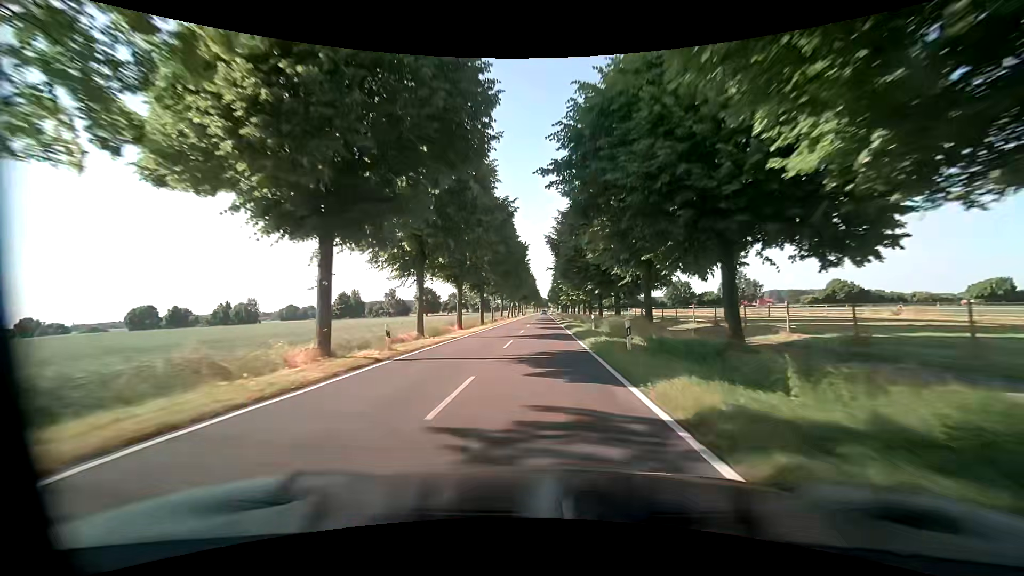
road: tertiary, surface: asphalt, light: Day
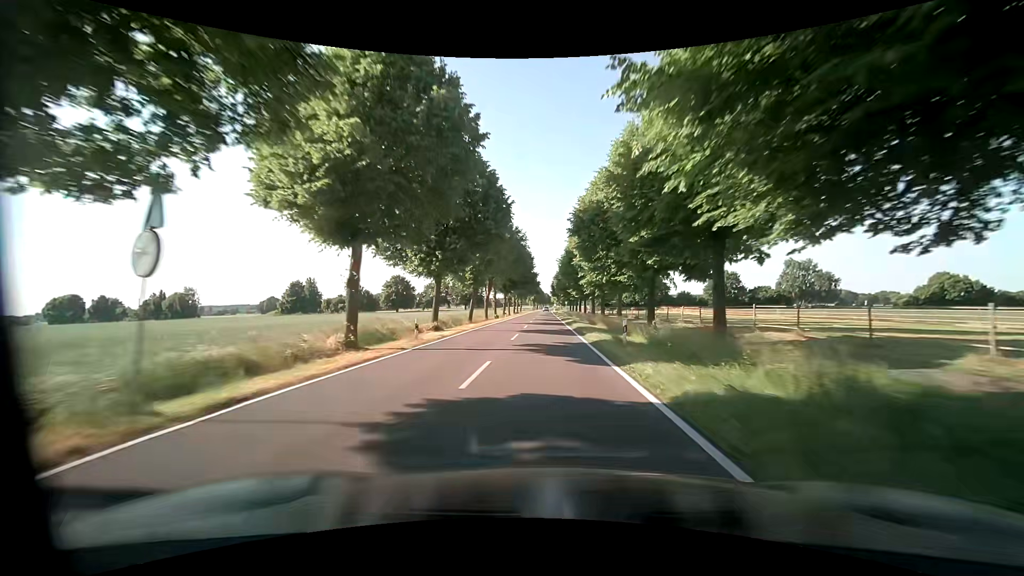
(-0.4, +46.2) m; -1°
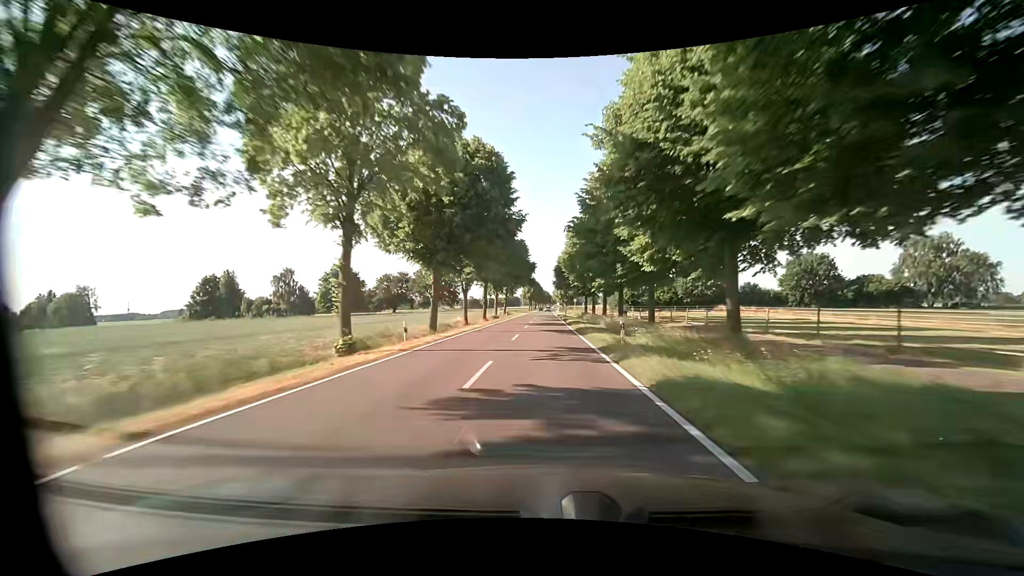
(+0.4, +48.1) m; -1°
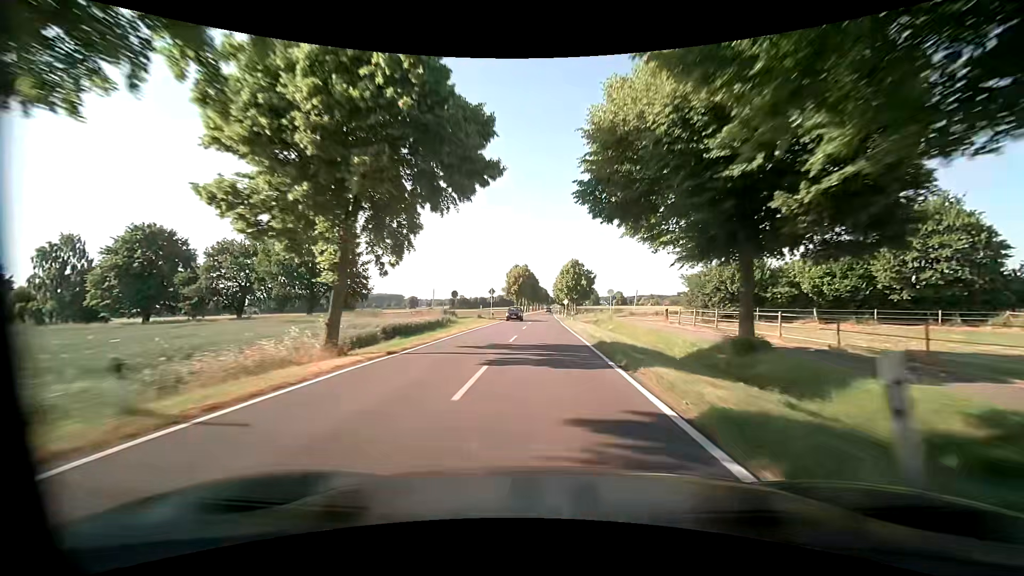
(+0.9, +61.3) m; +1°
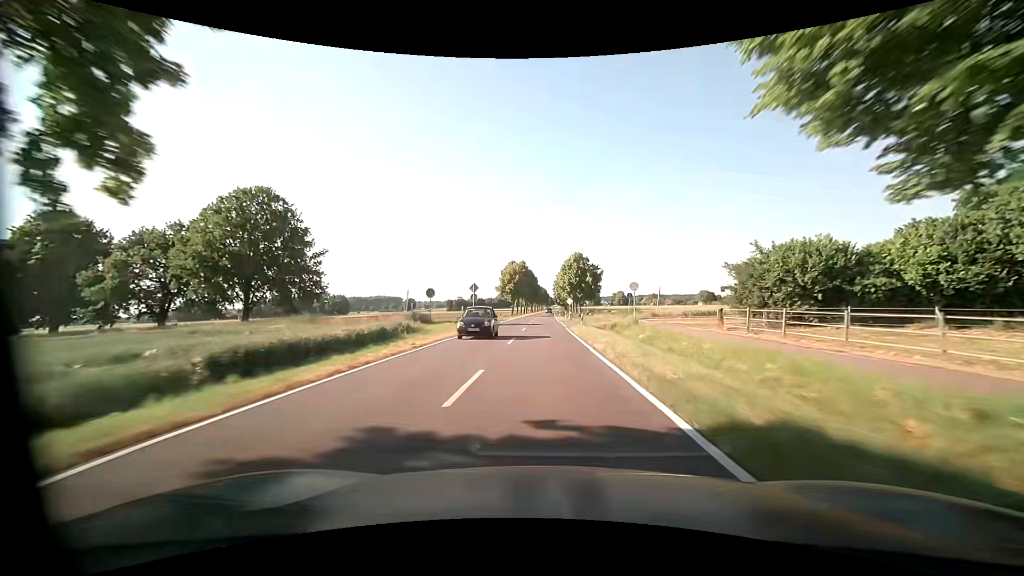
(0.0, +12.5) m; 0°
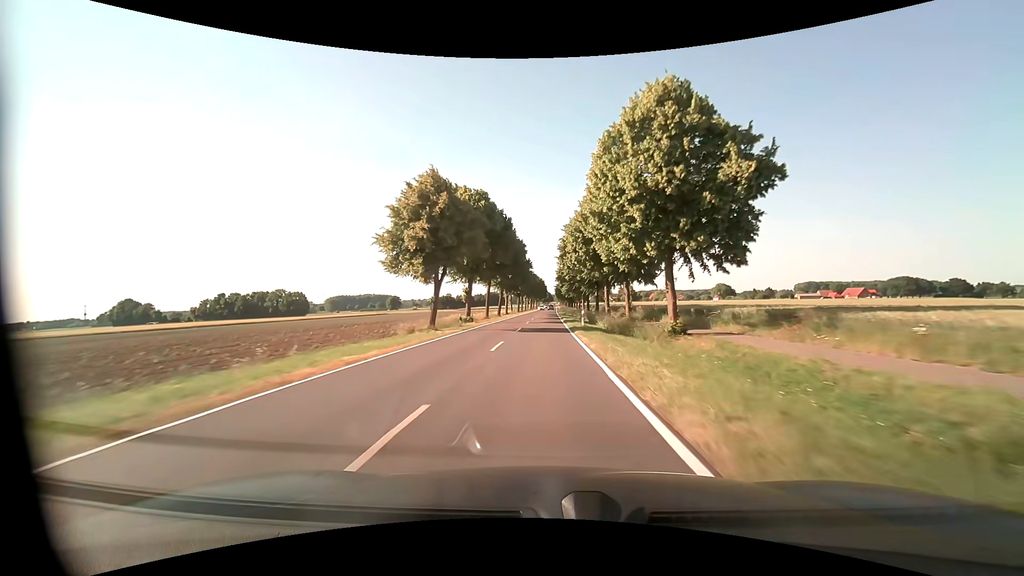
(-0.5, +64.3) m; 0°
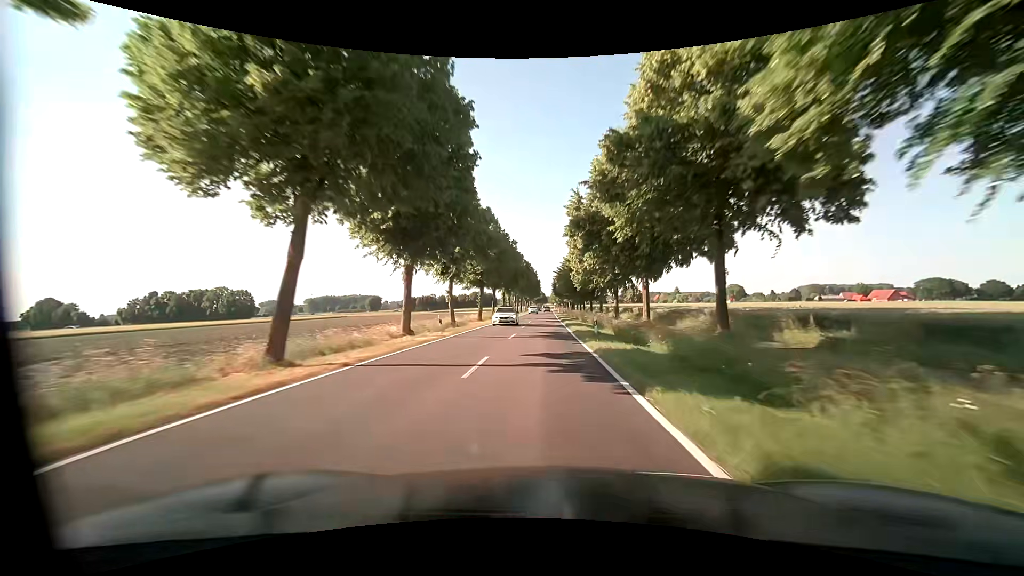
(0.0, +53.6) m; +1°
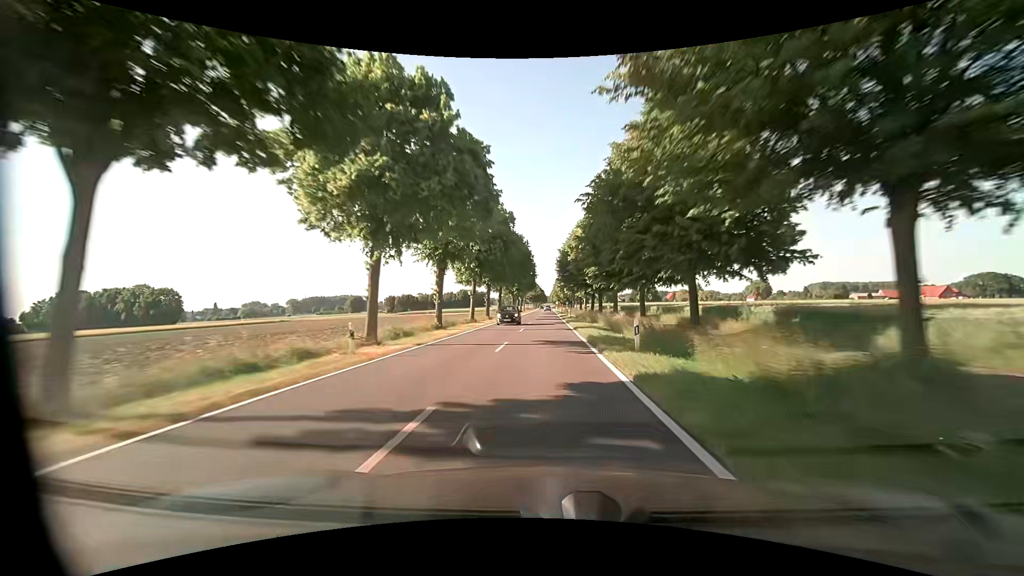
(-0.3, +55.0) m; 0°
(0, +10) (0, +20) (0, +30) (0, +40) (0, +50) (0, +60) (+1, +70) (+1, +80) (+1, +90) (+1, +100) m
